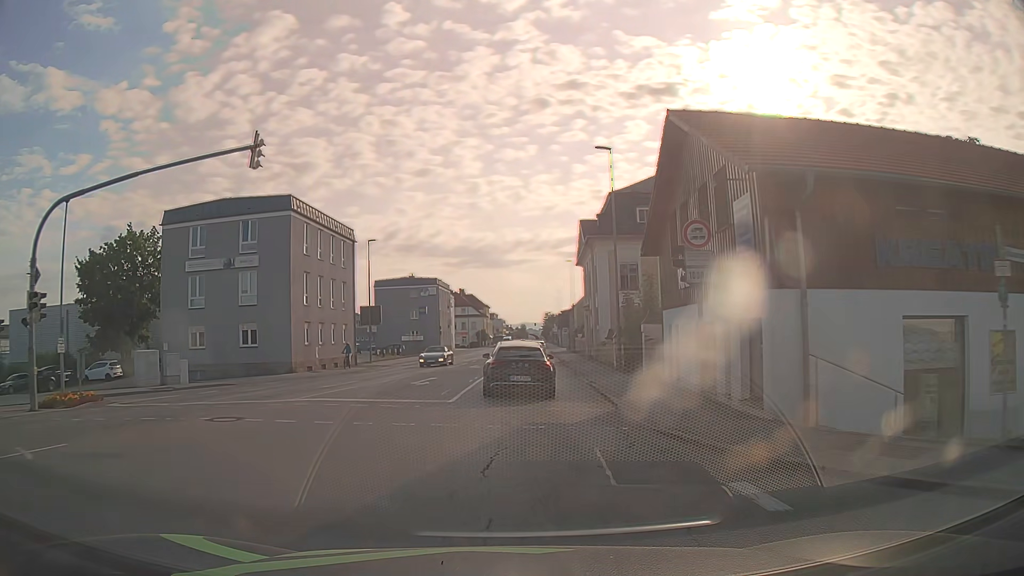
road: tertiary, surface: asphalt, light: Day
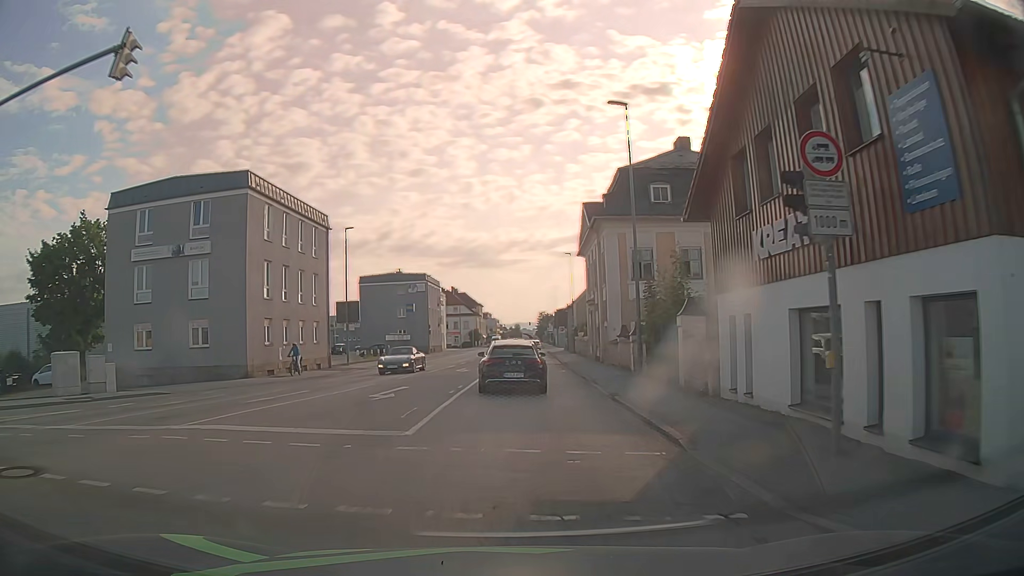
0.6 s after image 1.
(0.0, +6.1) m; 0°
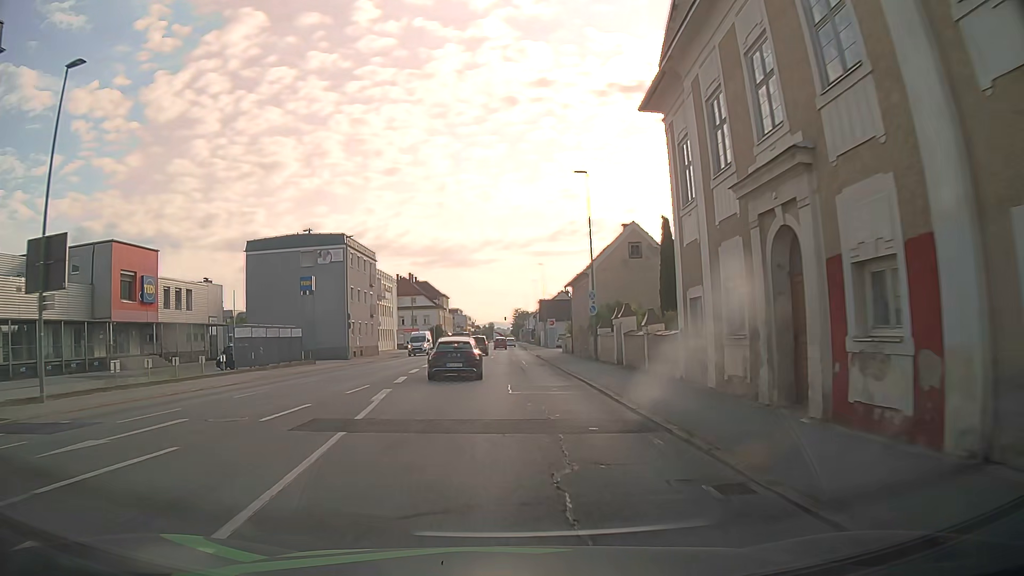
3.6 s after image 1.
(+1.0, +33.1) m; +2°
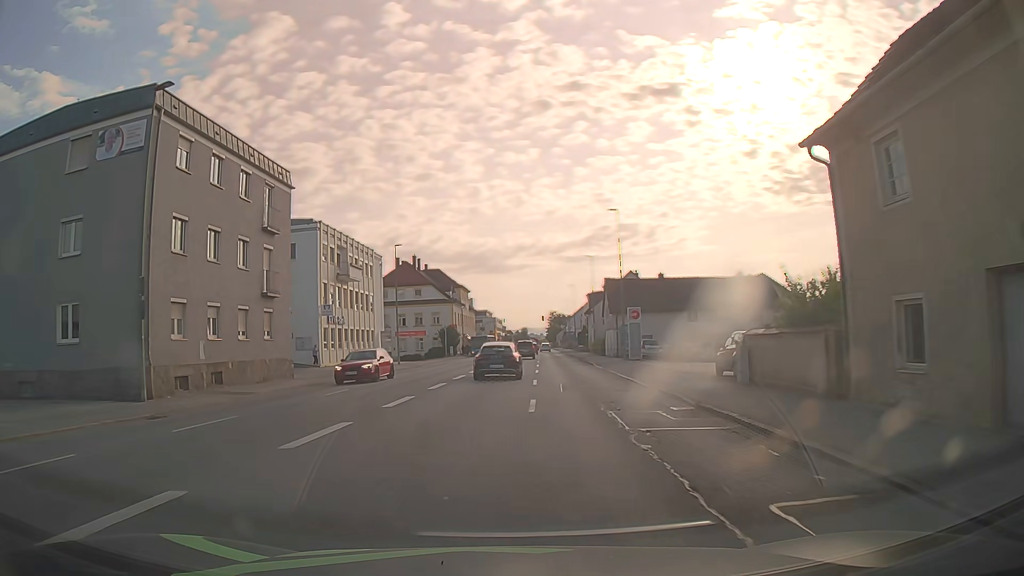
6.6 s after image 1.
(-0.6, +37.1) m; -3°
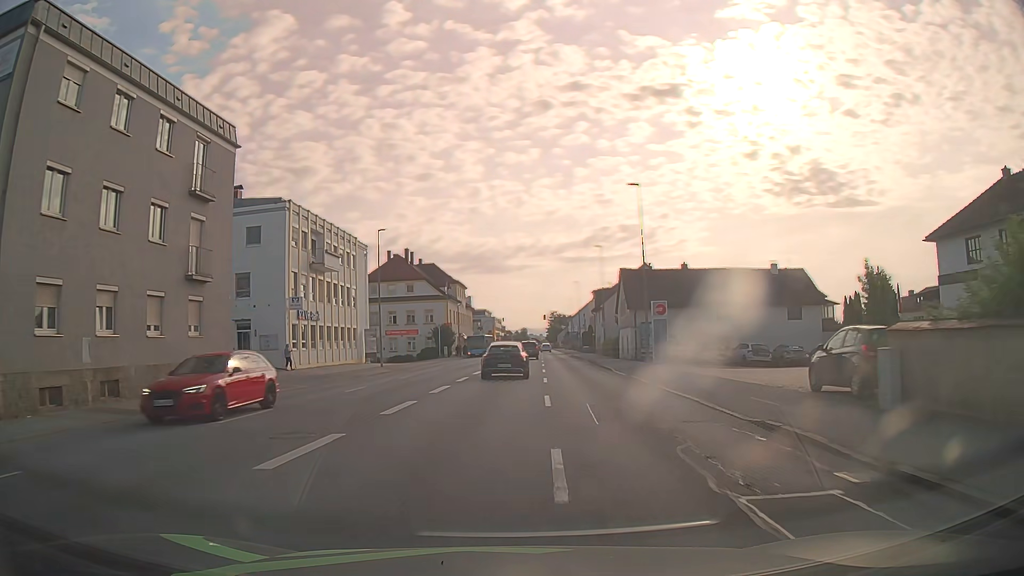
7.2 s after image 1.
(0.0, +7.8) m; 0°
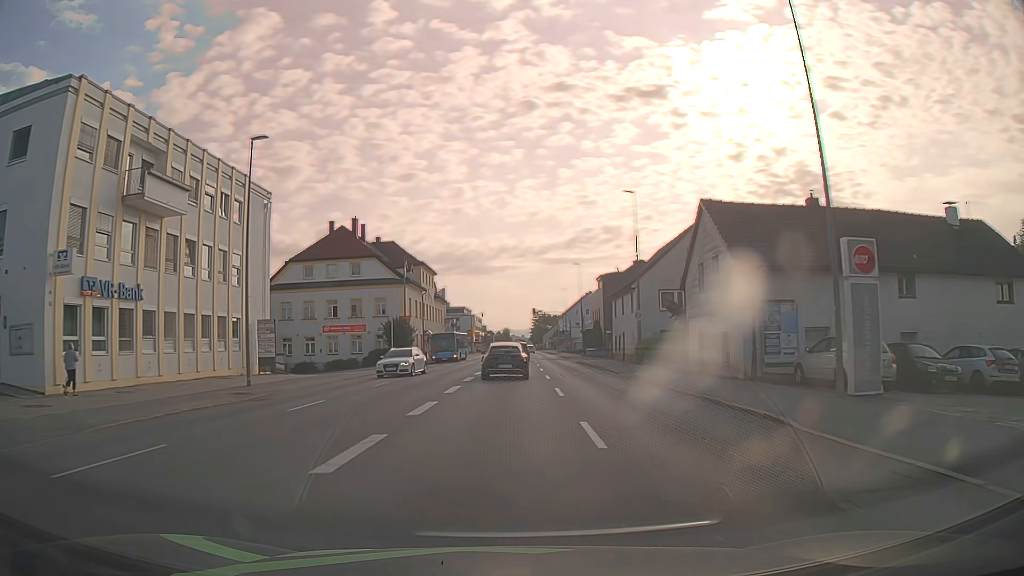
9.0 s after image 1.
(+0.2, +24.1) m; +1°
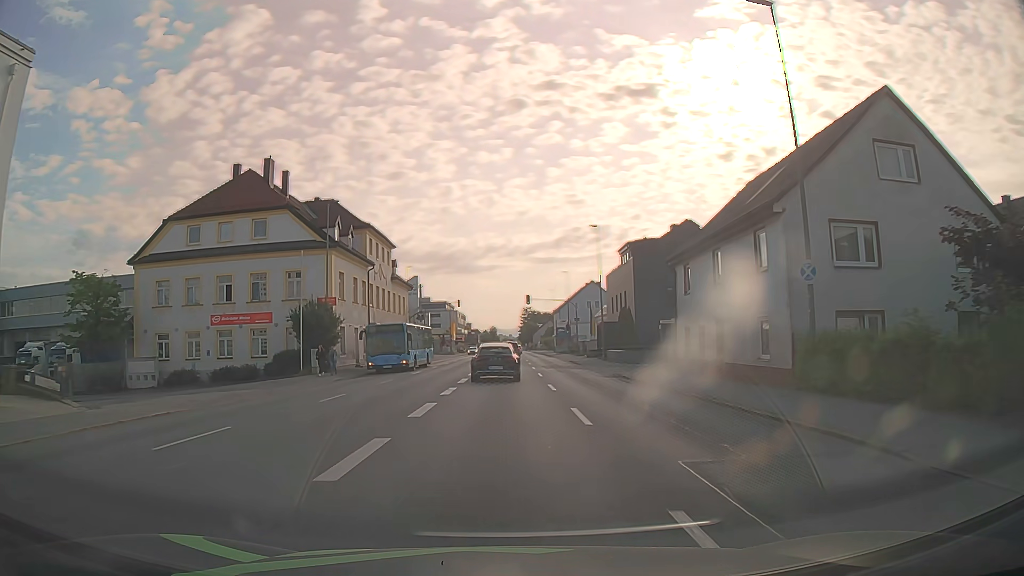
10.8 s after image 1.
(+0.2, +24.6) m; +1°
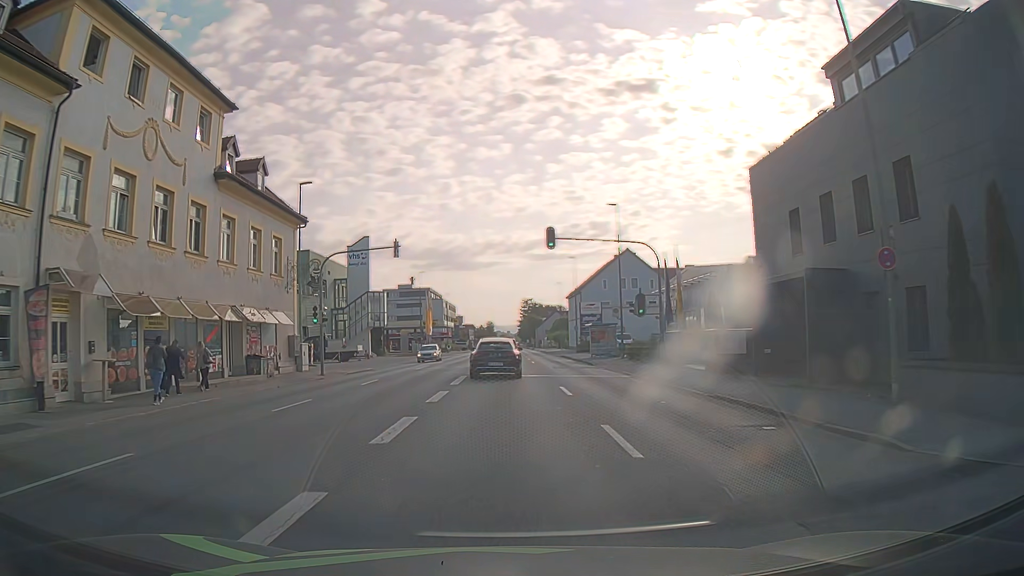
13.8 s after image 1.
(+0.4, +39.6) m; +1°
(0, +10) (0, +20) (0, +30) (0, +40) (0, +50) (0, +60) (0, +70) (0, +80) (0, +90) (0, +100) m
